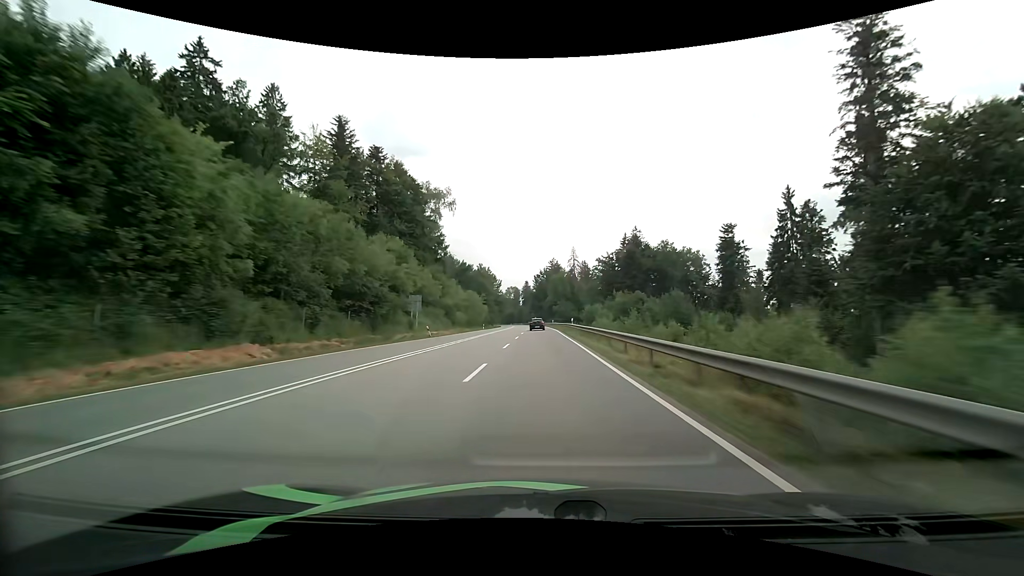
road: primary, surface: asphalt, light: Day
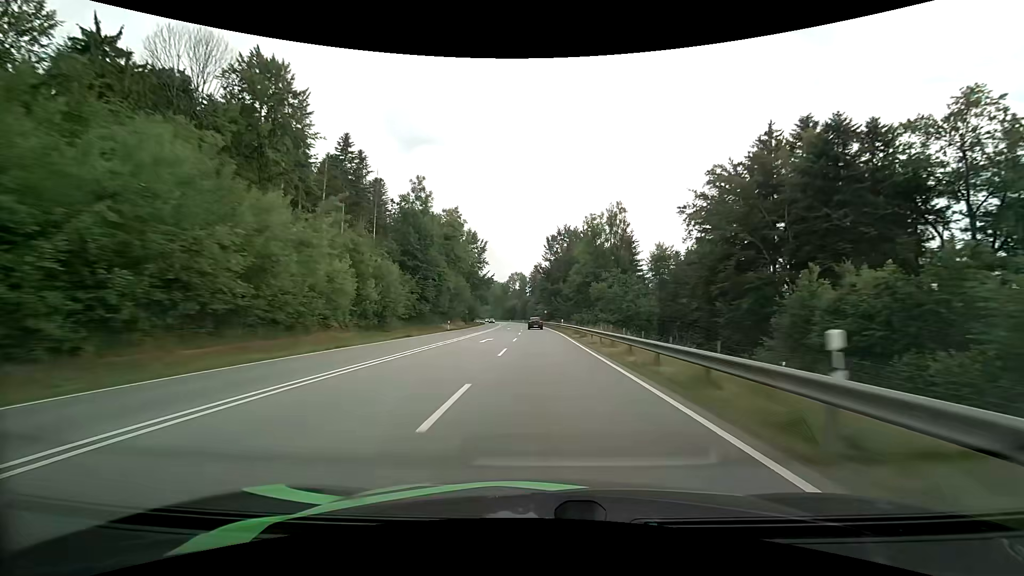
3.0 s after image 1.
(-0.4, +88.0) m; -1°
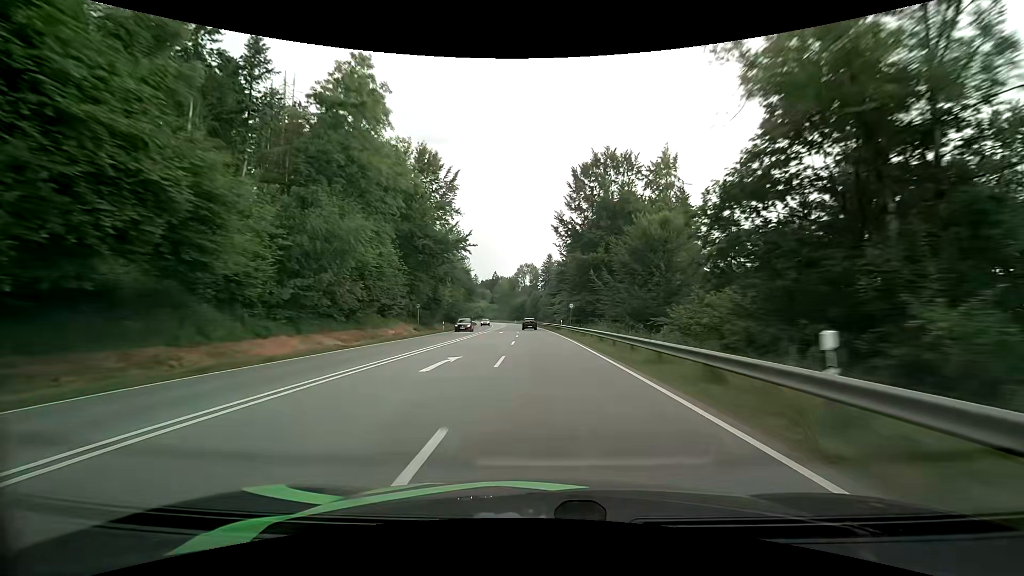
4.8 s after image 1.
(-0.6, +51.7) m; -1°
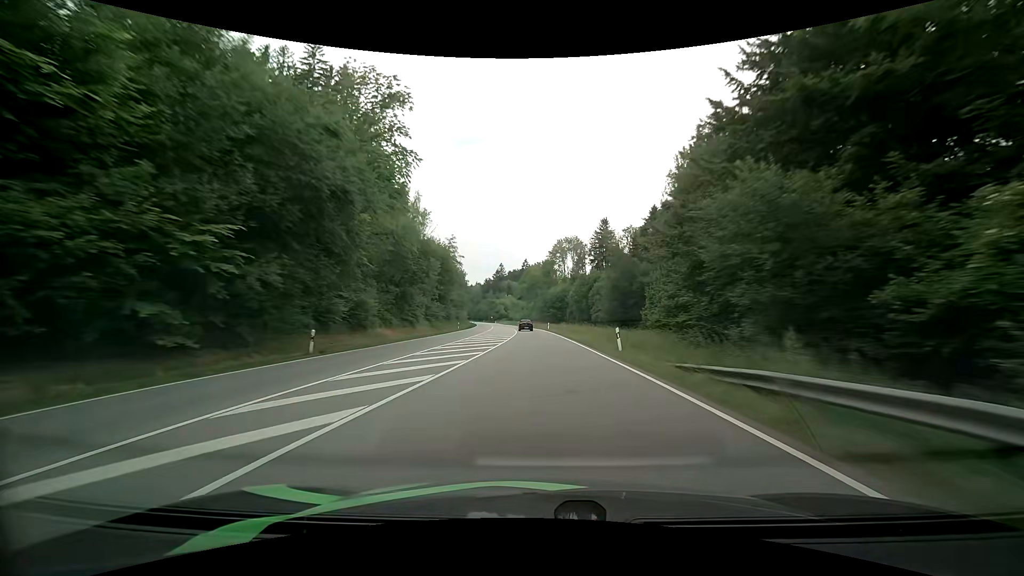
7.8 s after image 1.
(-3.0, +85.9) m; -5°
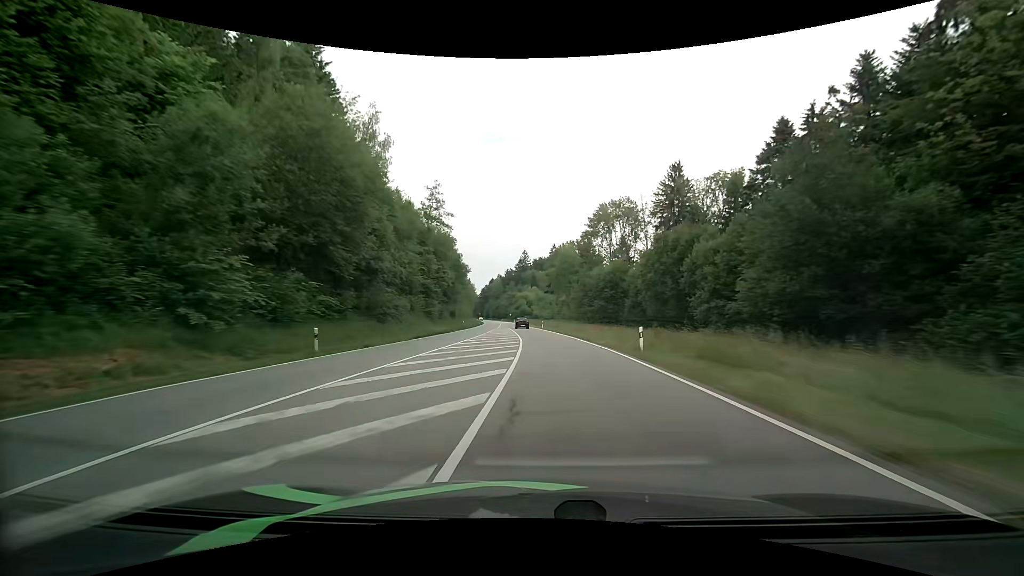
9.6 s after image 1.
(-1.0, +51.6) m; -3°
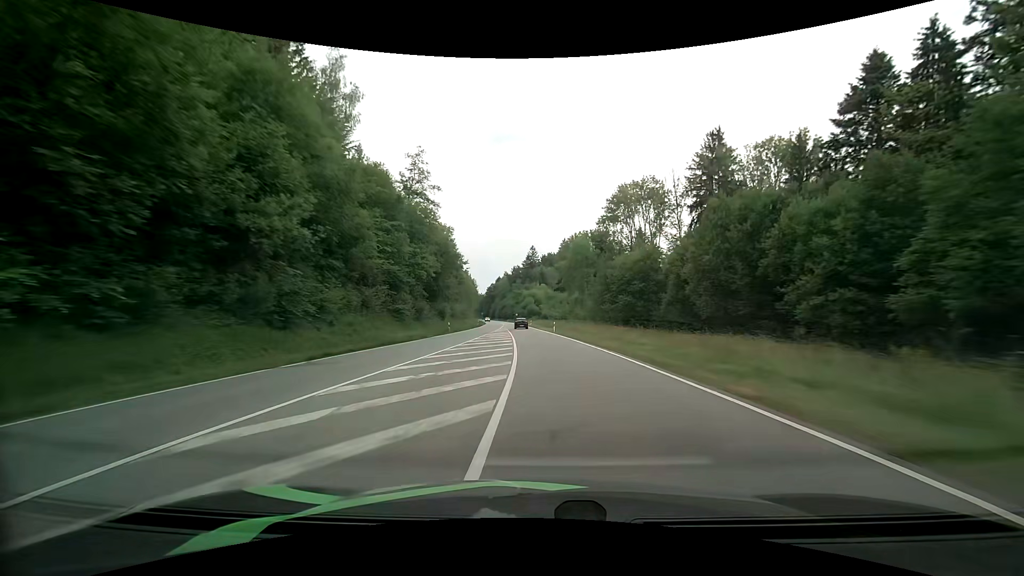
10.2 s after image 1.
(-0.2, +17.2) m; -1°
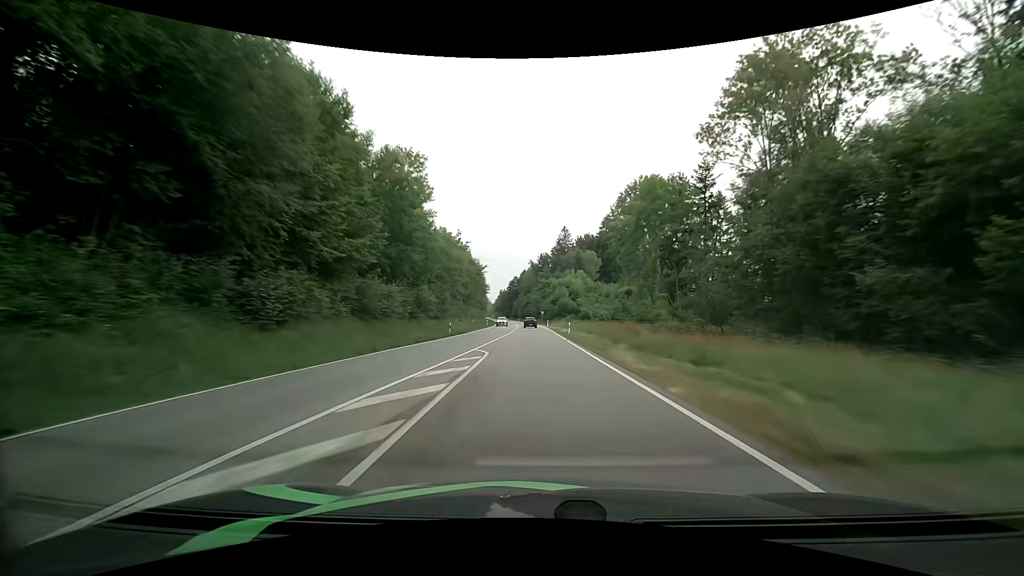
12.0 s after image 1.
(-1.5, +51.5) m; -3°
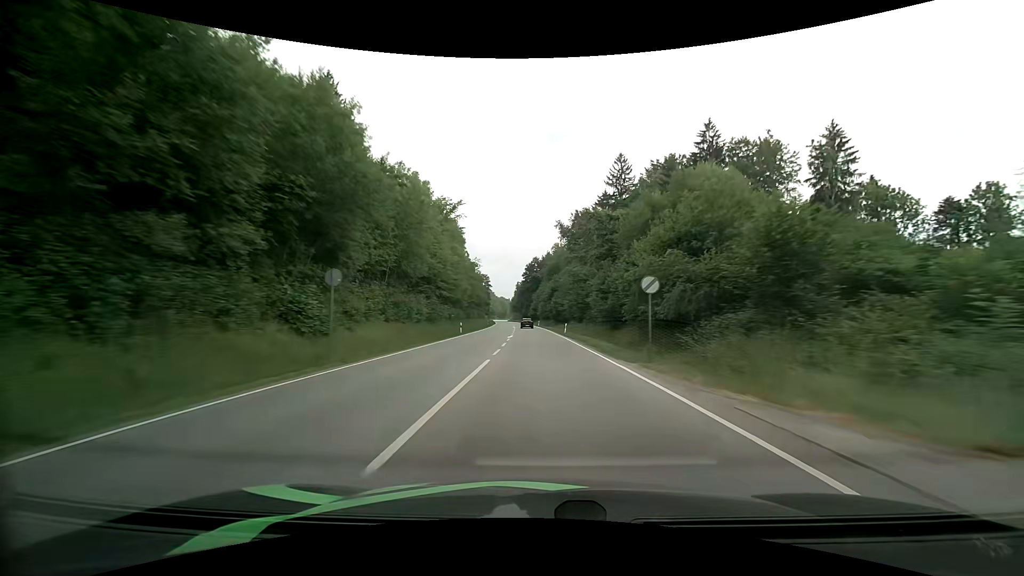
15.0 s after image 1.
(-2.2, +85.5) m; -3°
(0, +10) (0, +20) (0, +30) (-1, +40) (-1, +50) (-1, +60) (-2, +70) (-2, +80) (-3, +90) (-4, +100) m
